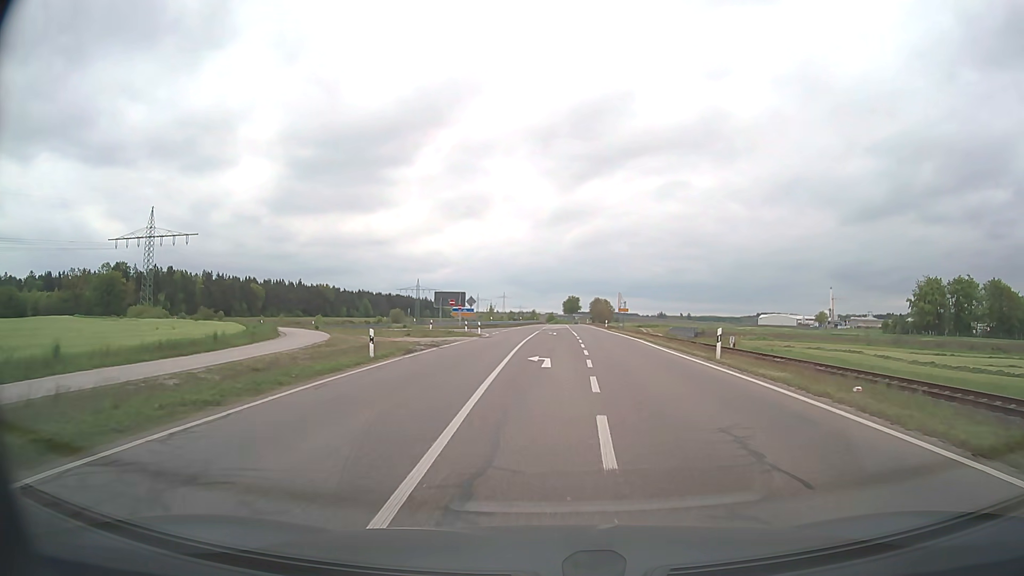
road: secondary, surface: asphalt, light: Day
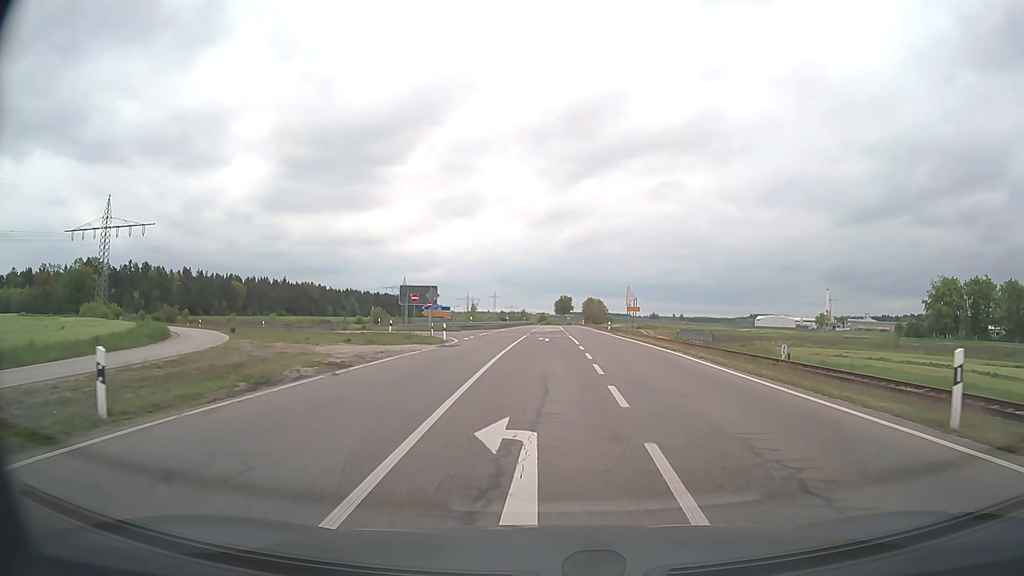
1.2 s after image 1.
(+0.1, +13.9) m; +1°
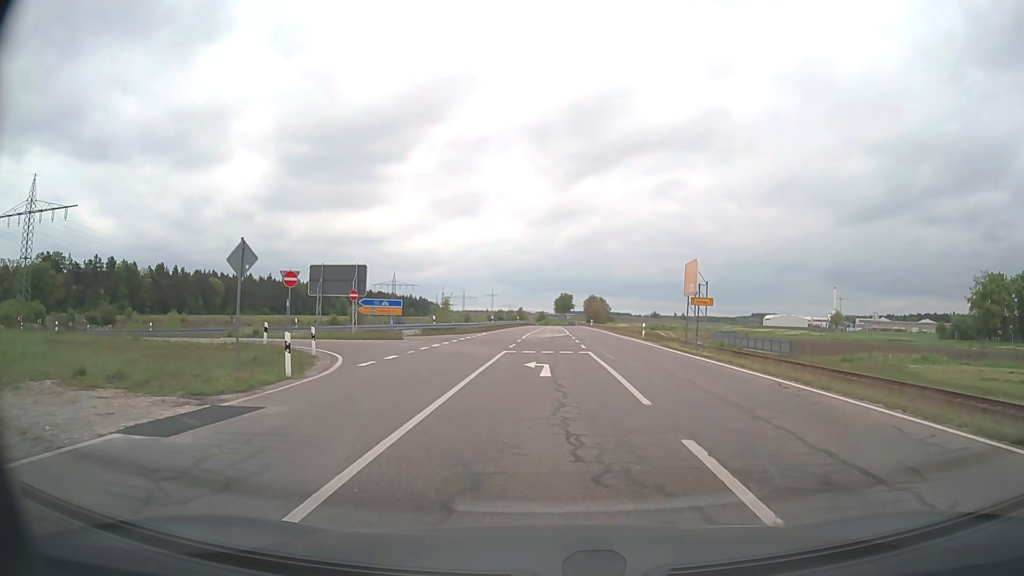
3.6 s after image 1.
(+0.1, +23.7) m; 0°
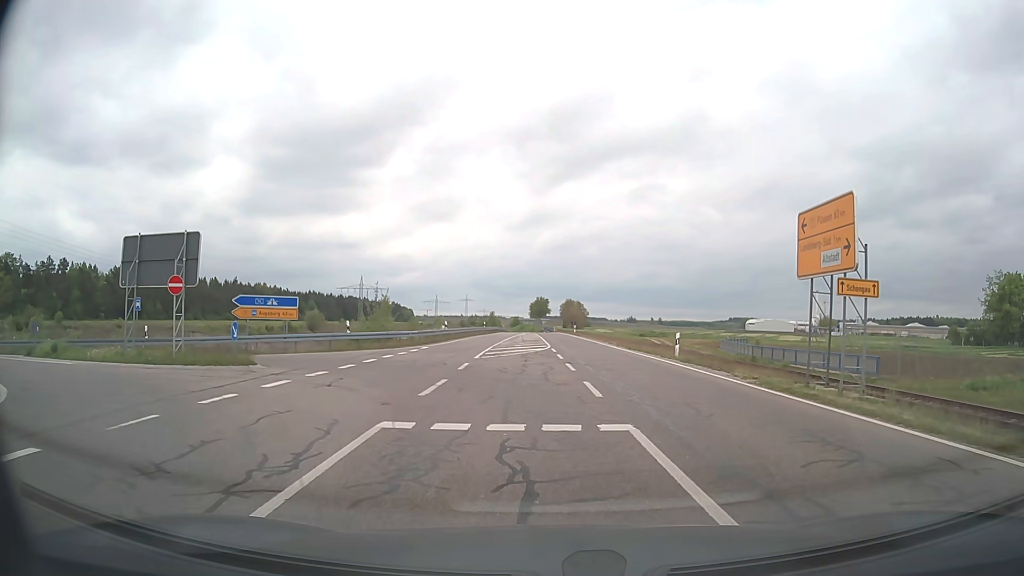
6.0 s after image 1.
(+0.2, +16.9) m; +2°
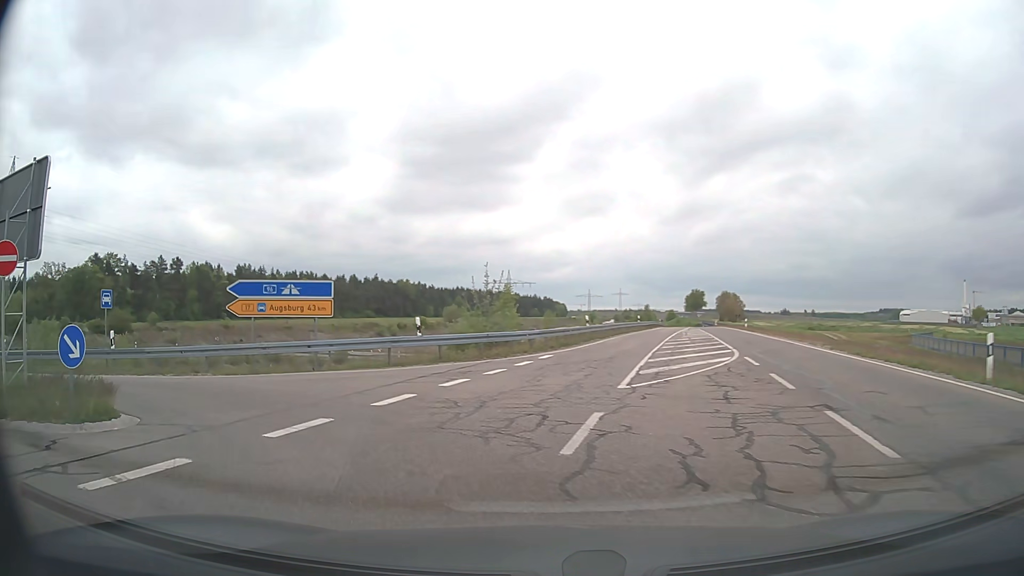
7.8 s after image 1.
(-0.6, +12.5) m; -12°
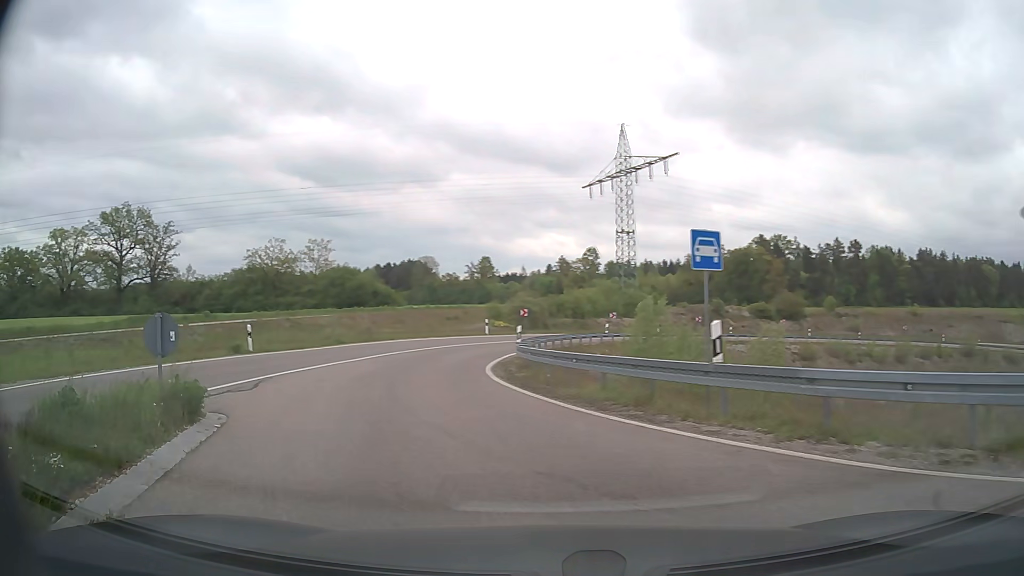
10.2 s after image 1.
(-5.7, +11.8) m; -59°
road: trunk_link
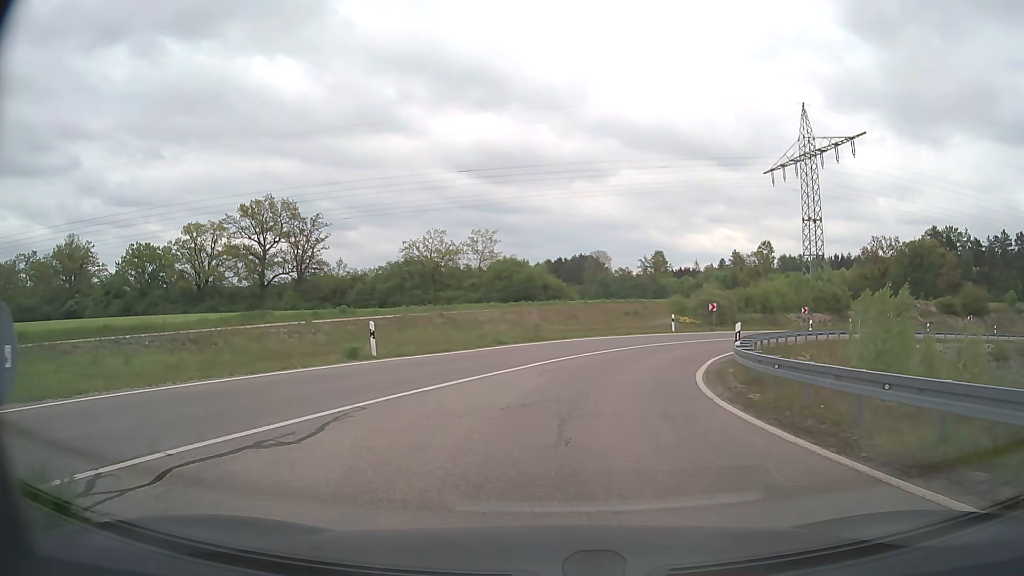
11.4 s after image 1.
(-1.0, +6.1) m; -14°
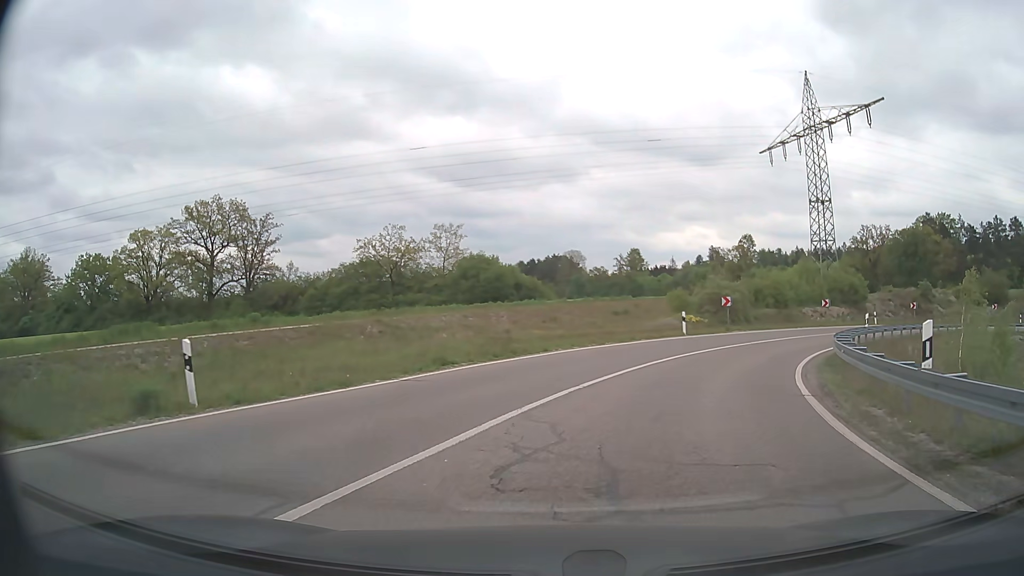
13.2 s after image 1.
(-0.1, +9.7) m; +2°
(+1, +10) (+4, +19) (+9, +28) (+16, +36) (+23, +42) (+32, +48) (+41, +51) (+51, +53) (+61, +53) (+71, +52) m
